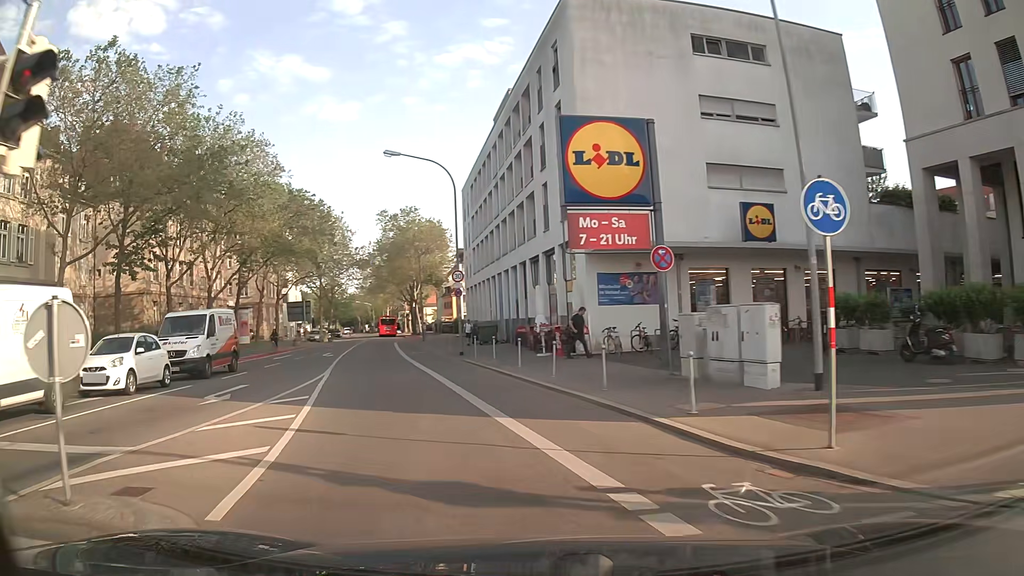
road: secondary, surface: asphalt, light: Day
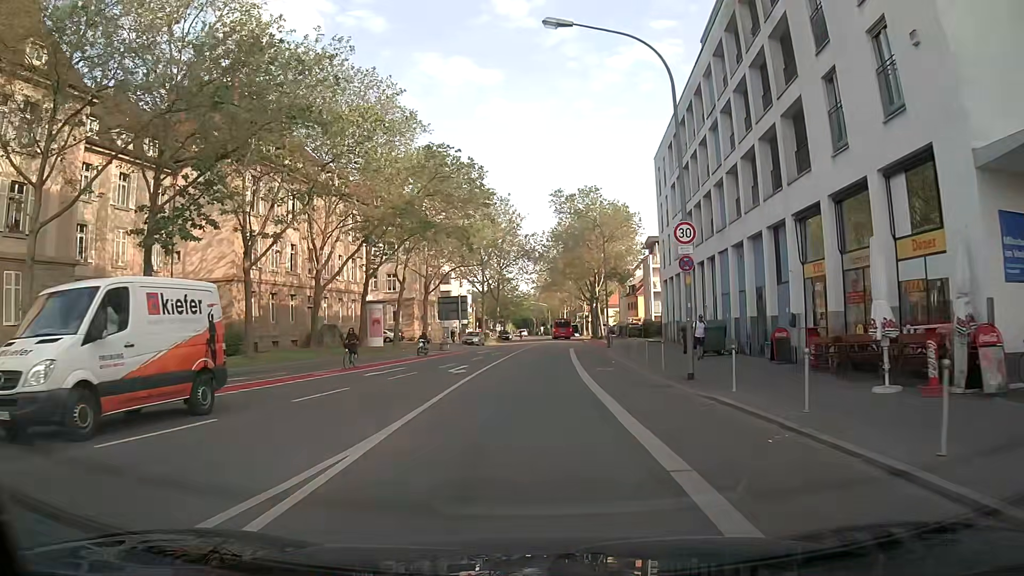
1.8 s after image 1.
(-2.4, +14.4) m; -15°
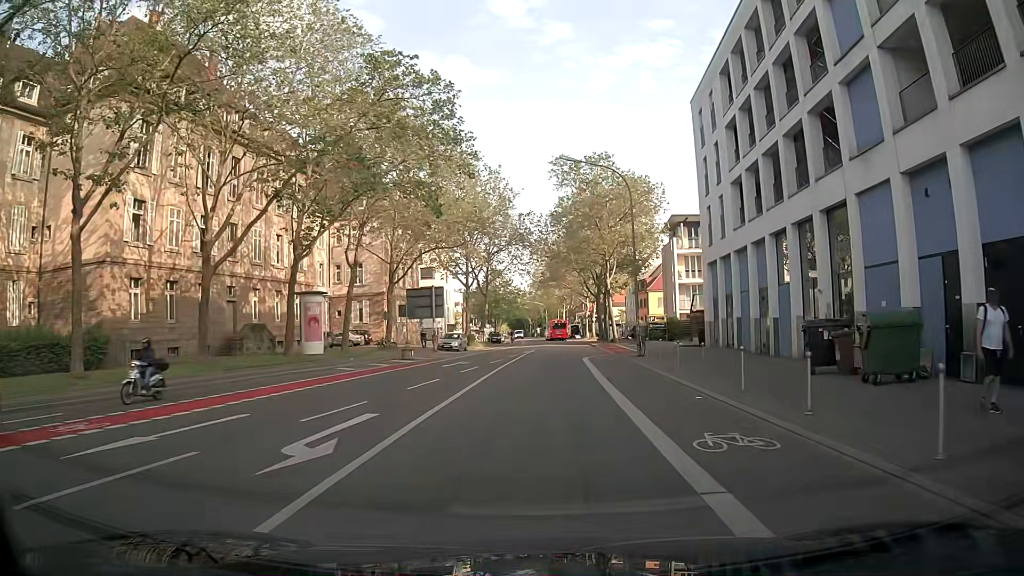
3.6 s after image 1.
(-0.1, +14.9) m; 0°
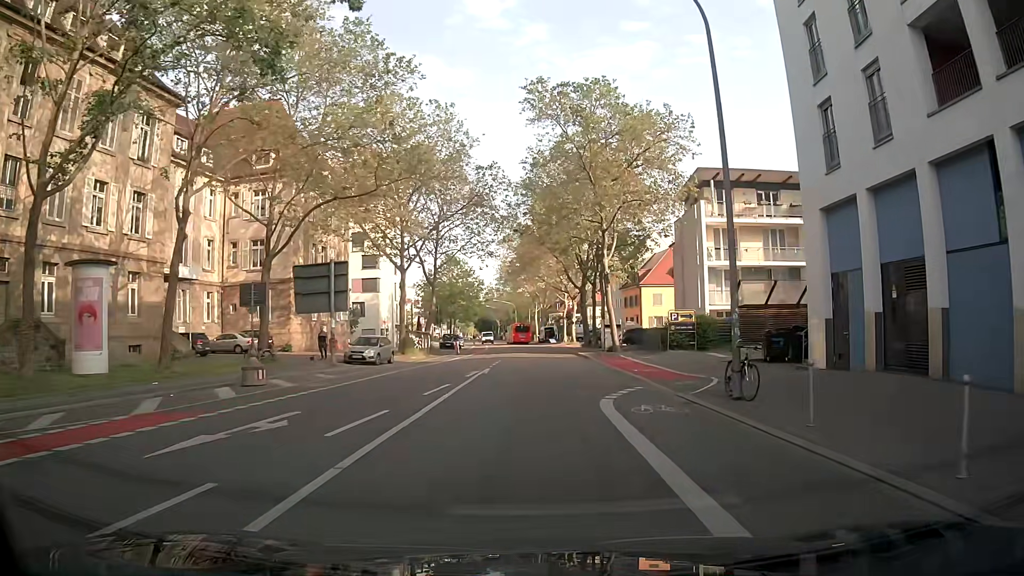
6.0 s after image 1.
(+0.6, +19.4) m; +4°
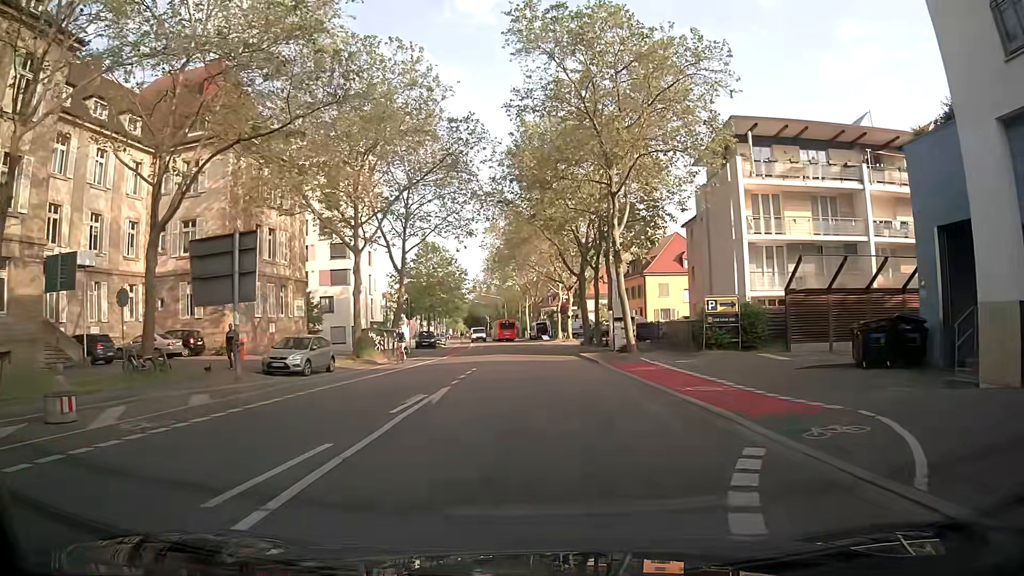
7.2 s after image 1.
(0.0, +9.8) m; 0°
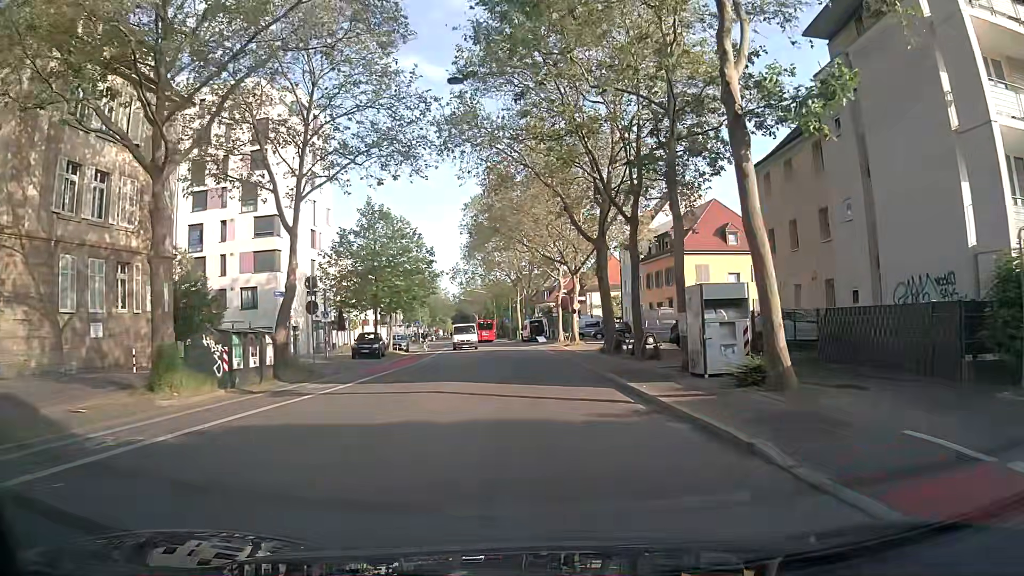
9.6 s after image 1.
(+0.2, +19.9) m; +1°
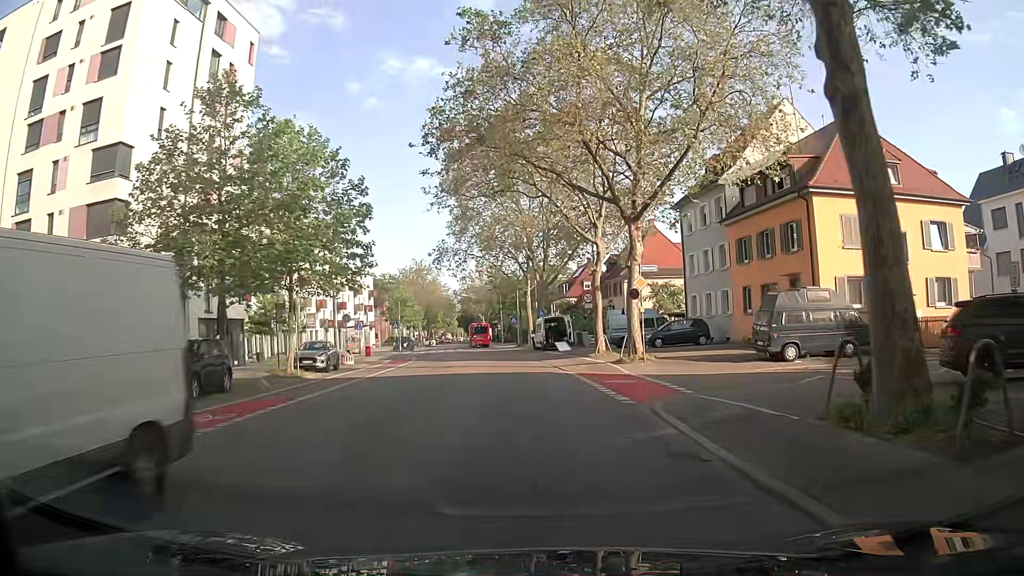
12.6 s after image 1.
(-0.5, +25.2) m; -2°
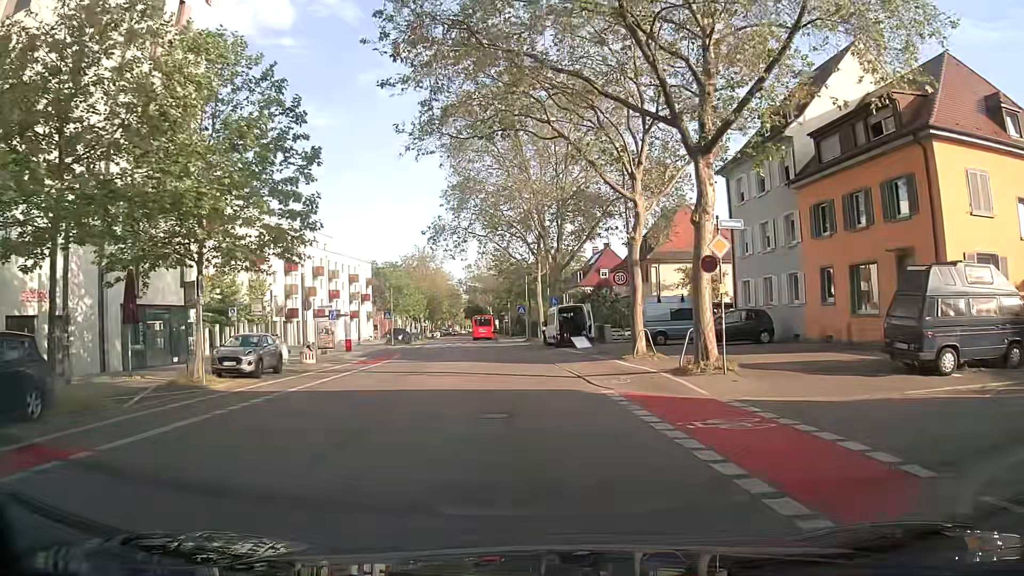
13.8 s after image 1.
(-0.1, +9.4) m; -1°
(0, +10) (-1, +20) (-2, +30) (-3, +40) (-4, +50) (-5, +60) (-6, +70) (-7, +80) (-8, +90) (-9, +100) m
